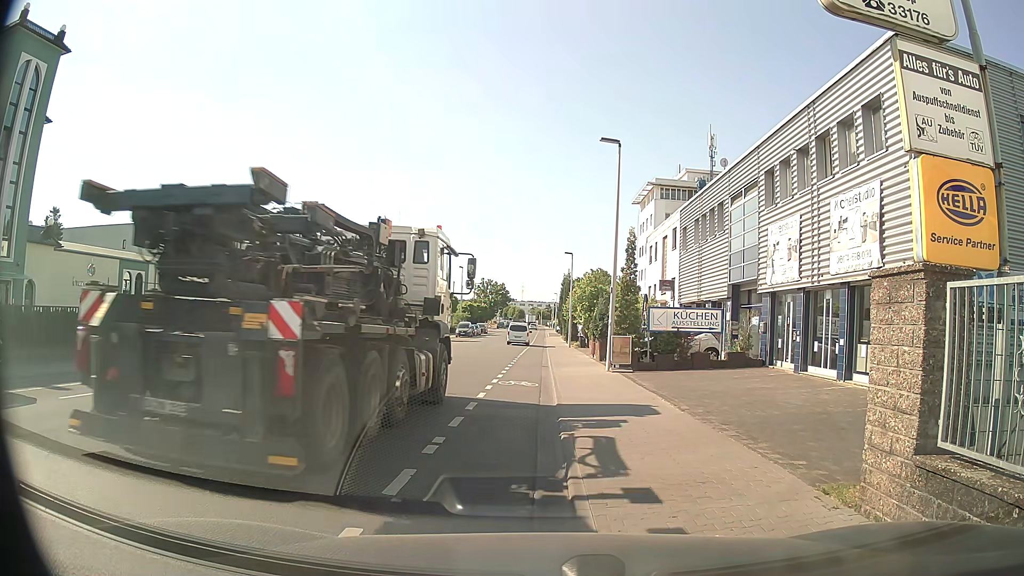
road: tertiary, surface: asphalt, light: Day
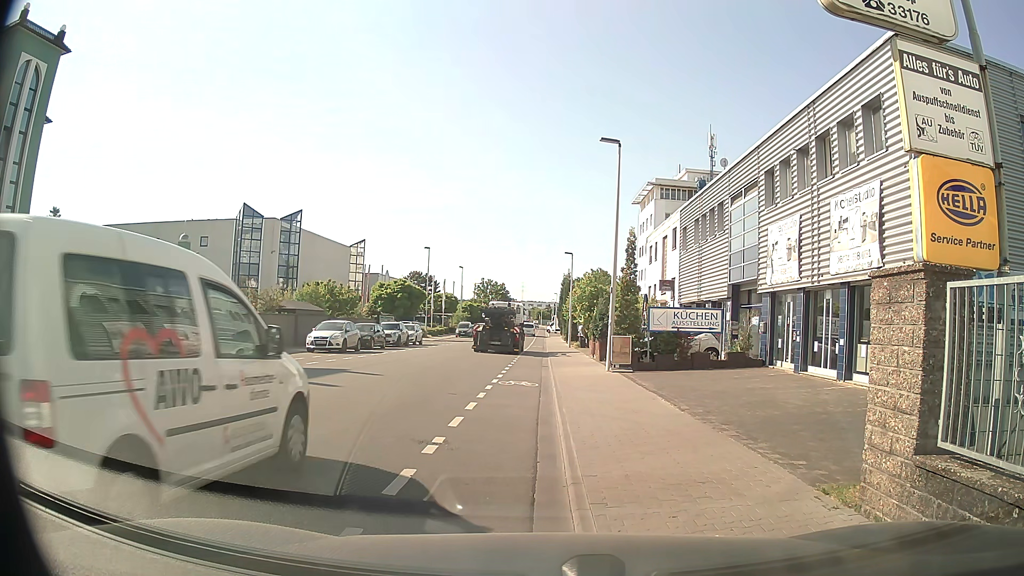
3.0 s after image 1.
(0.0, 0.0) m; 0°
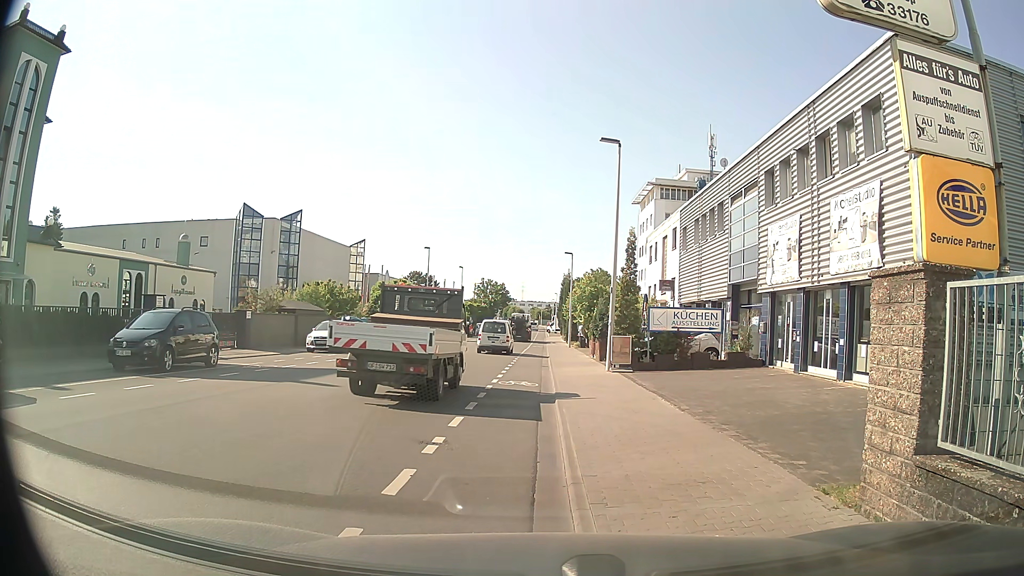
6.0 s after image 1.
(0.0, 0.0) m; 0°
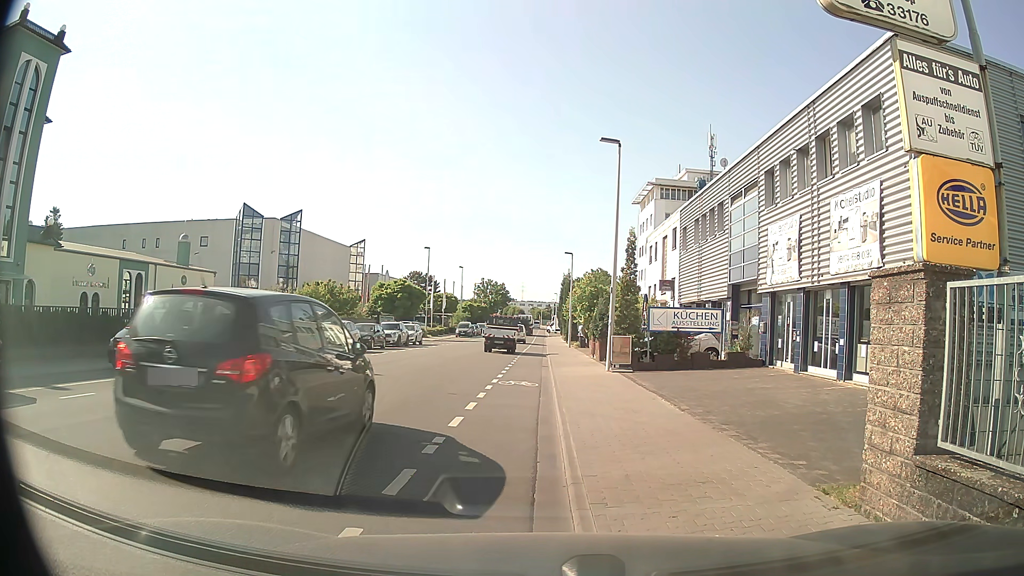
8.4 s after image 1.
(0.0, 0.0) m; 0°
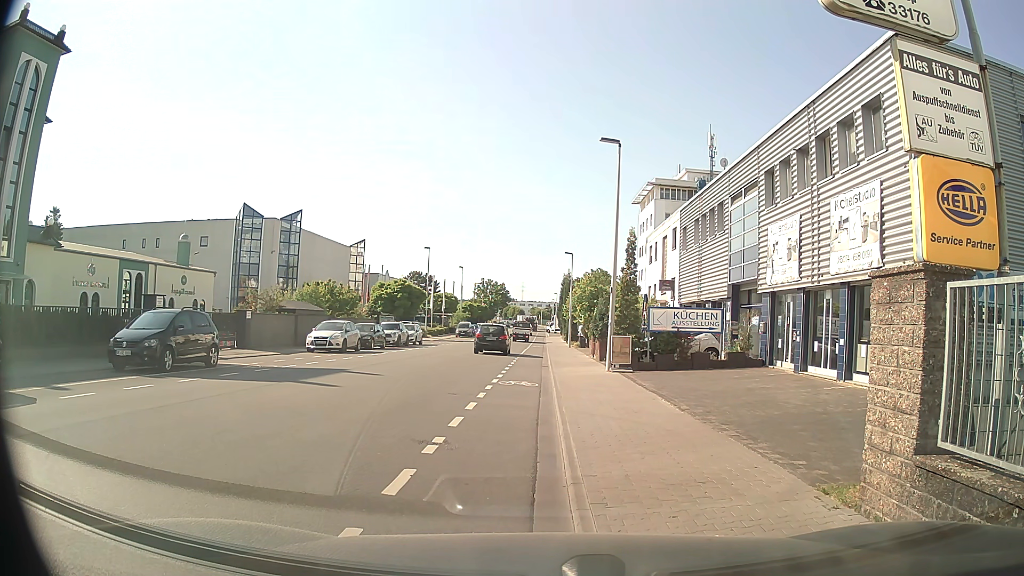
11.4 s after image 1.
(0.0, 0.0) m; 0°
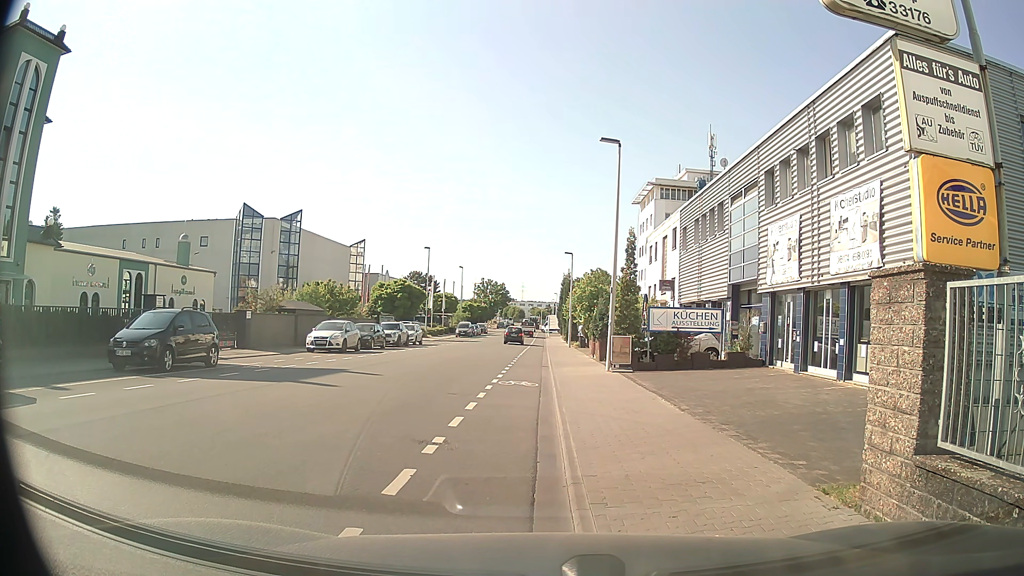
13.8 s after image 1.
(0.0, 0.0) m; 0°
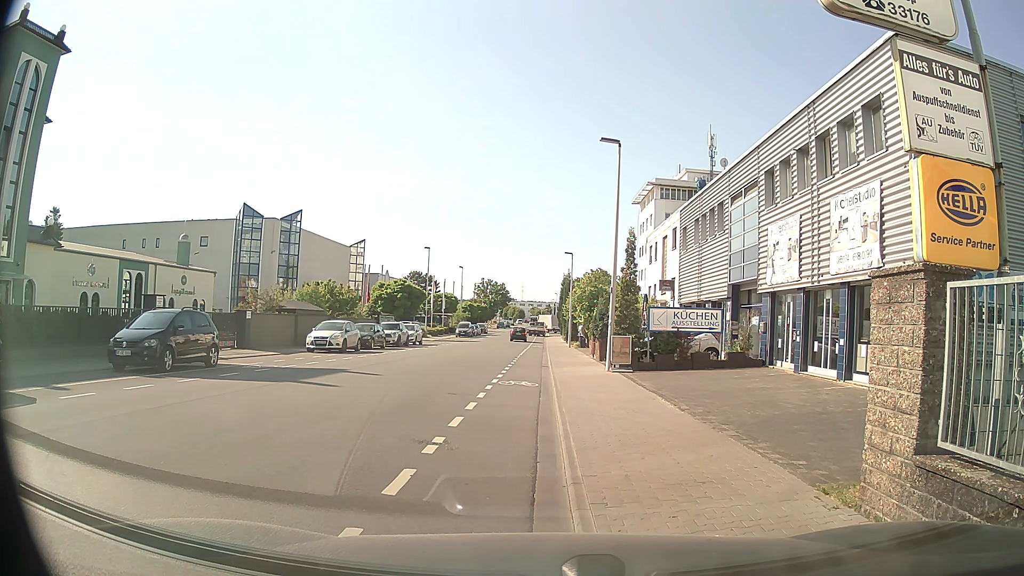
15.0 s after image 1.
(0.0, 0.0) m; 0°
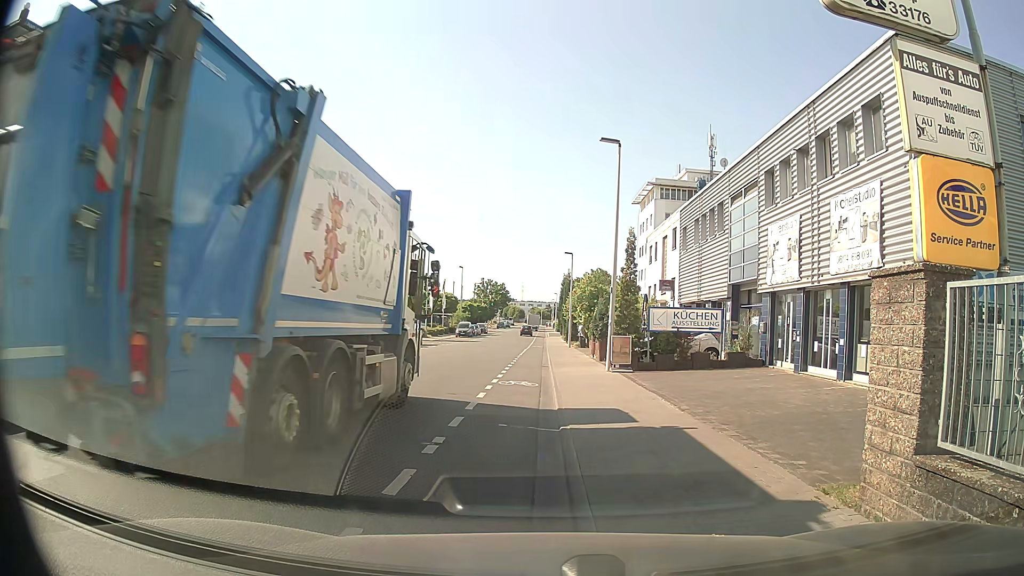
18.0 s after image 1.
(0.0, 0.0) m; 0°
(-1, +10) (-2, +20) (-2, +30) (-2, +40) (-2, +50) (-2, +60) (-1, +70) (-1, +80) (-1, +90) (-1, +100) m
